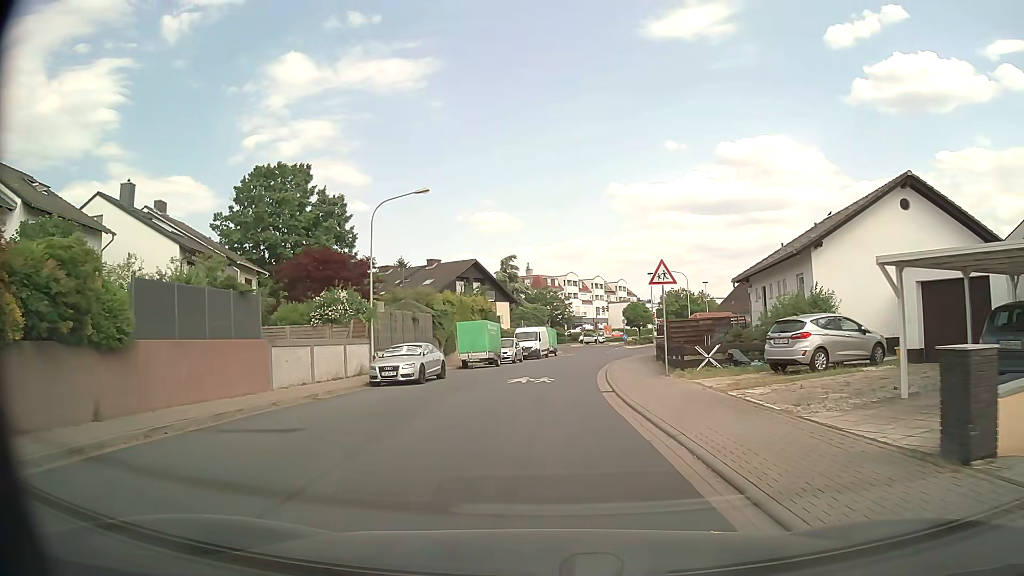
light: Day
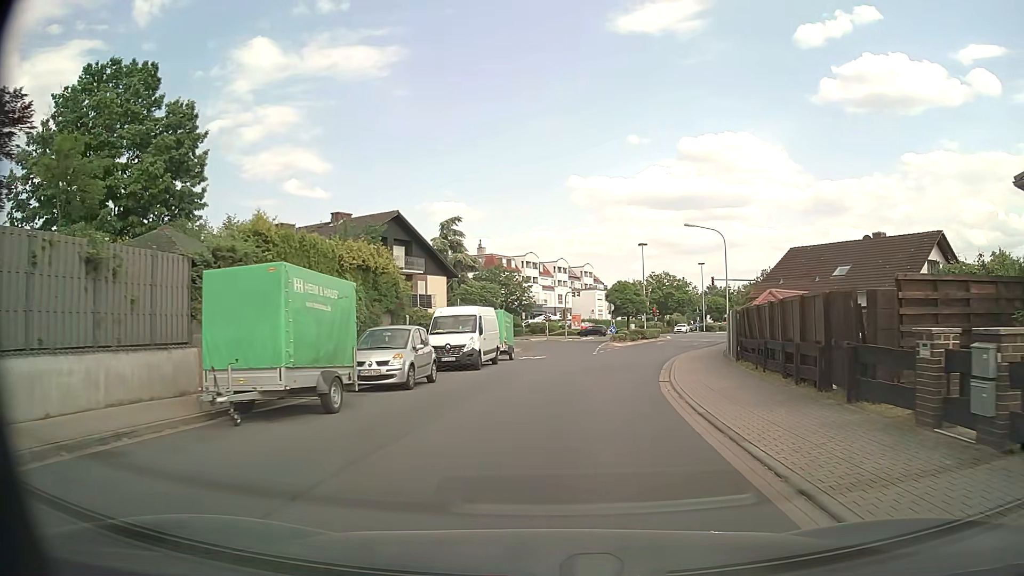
(+0.1, +25.1) m; +4°
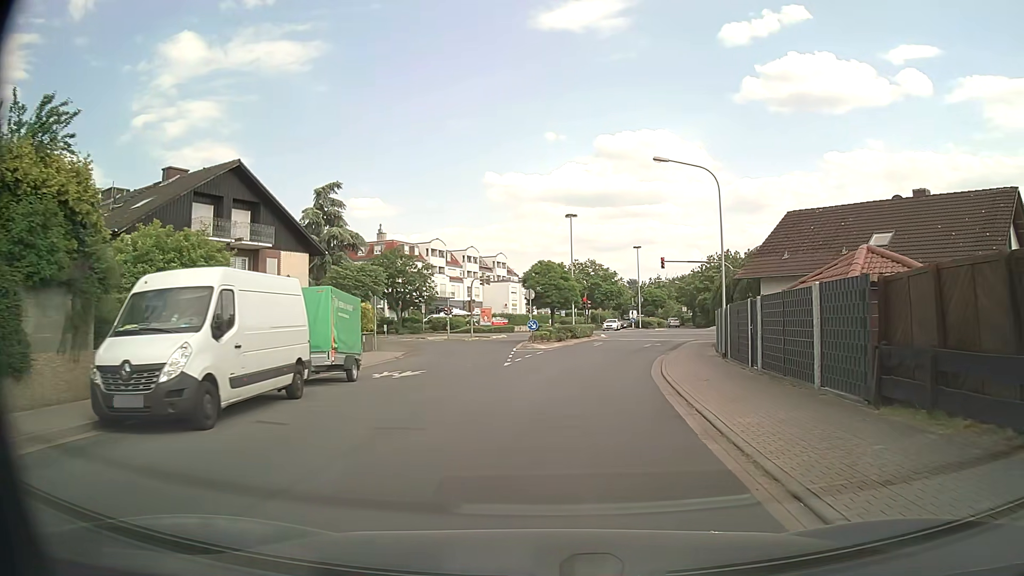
(+0.8, +15.8) m; +7°
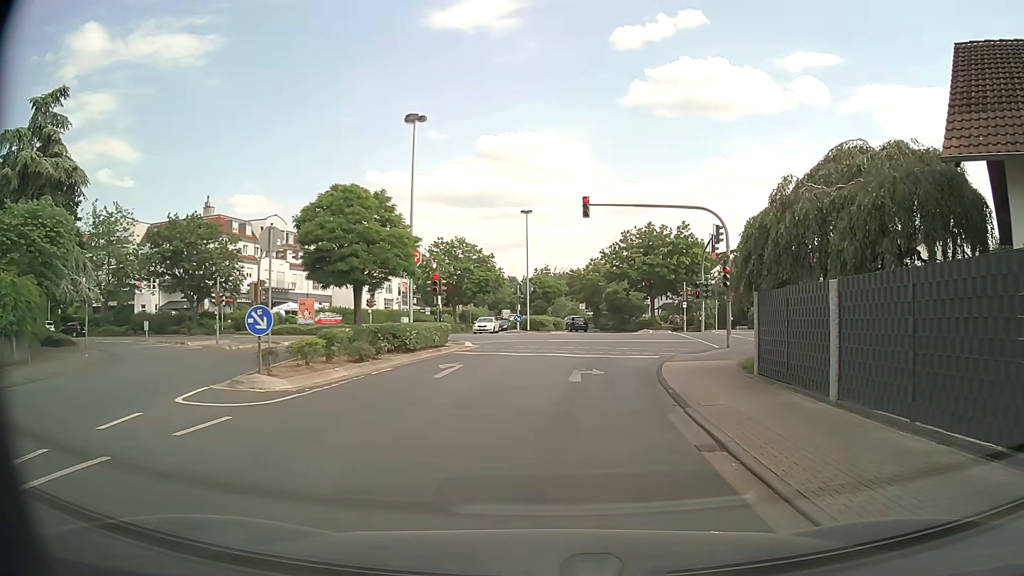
(+2.2, +25.0) m; +10°
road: residential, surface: asphalt
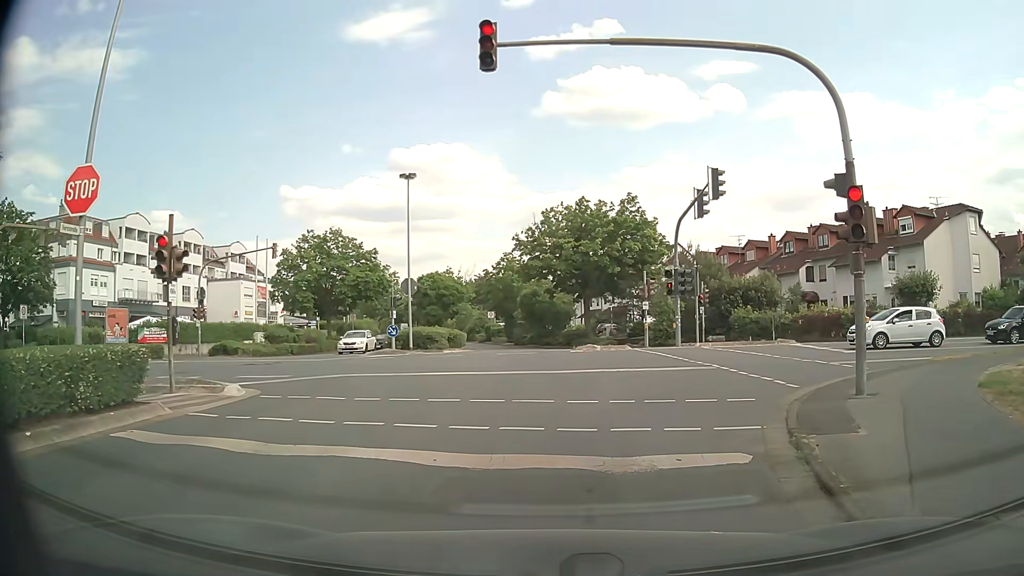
(+1.0, +16.2) m; +8°
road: unclassified
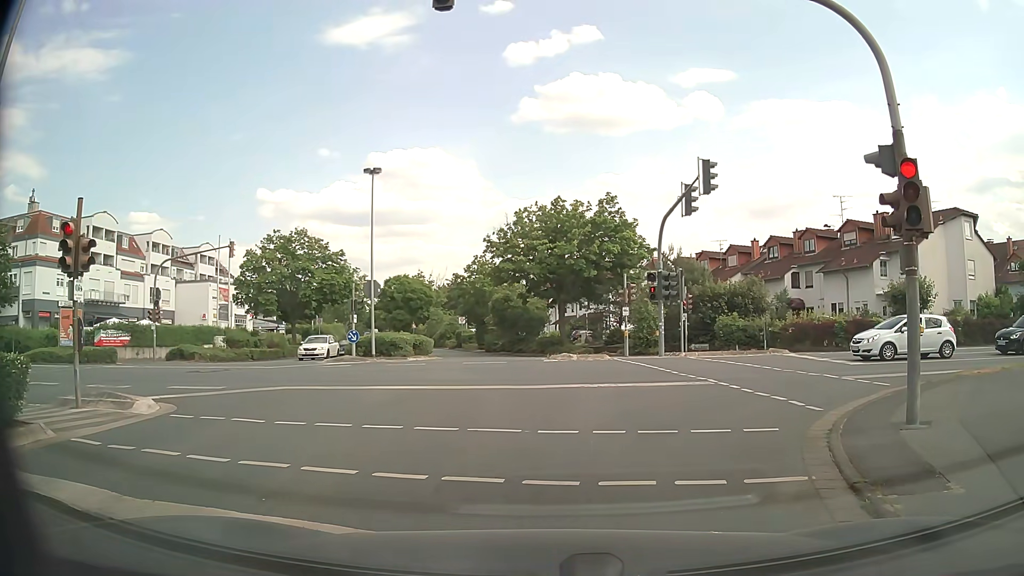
(0.0, +2.2) m; +2°
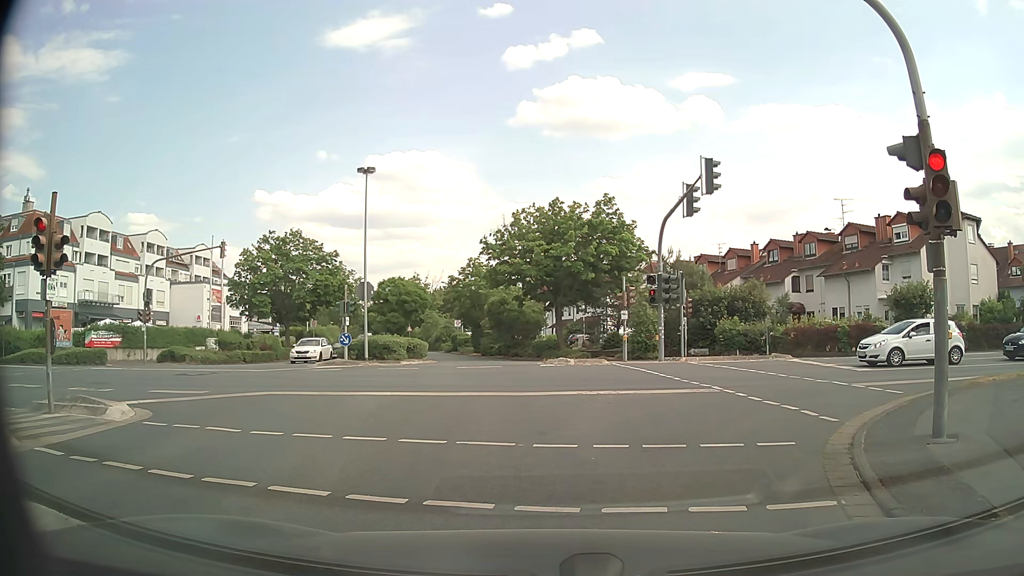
(0.0, +0.7) m; 0°
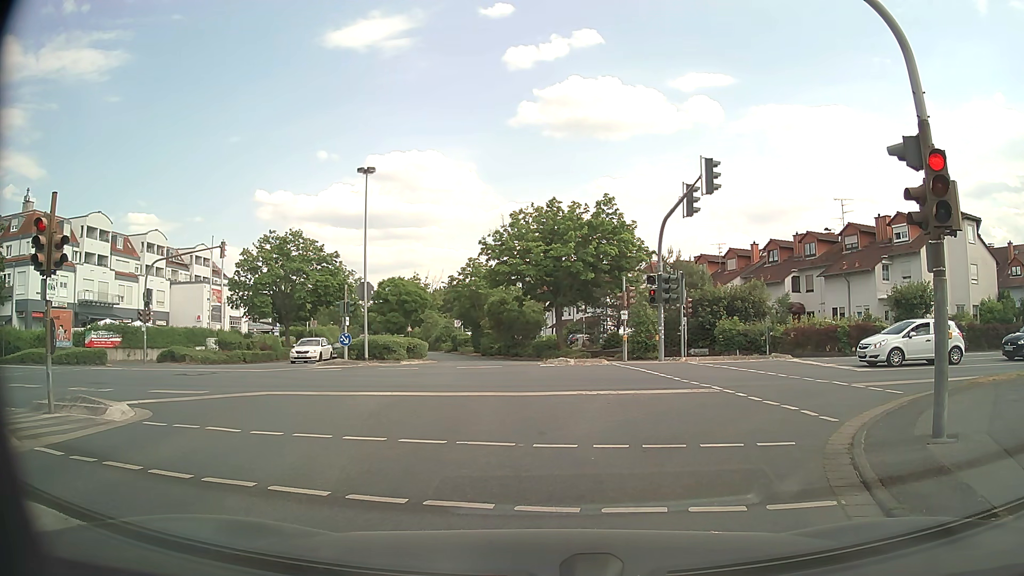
(0.0, 0.0) m; 0°
